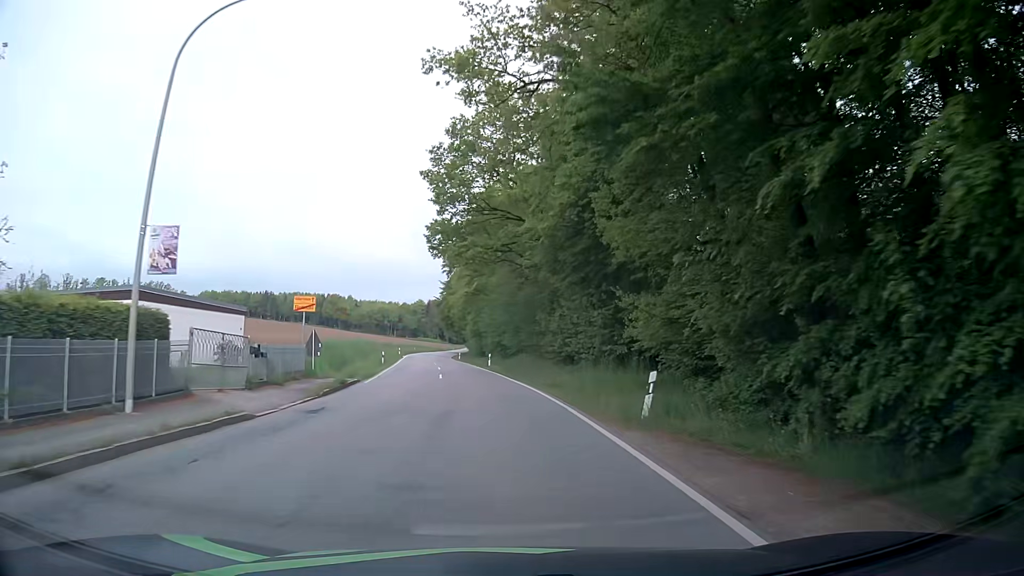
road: secondary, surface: asphalt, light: Day
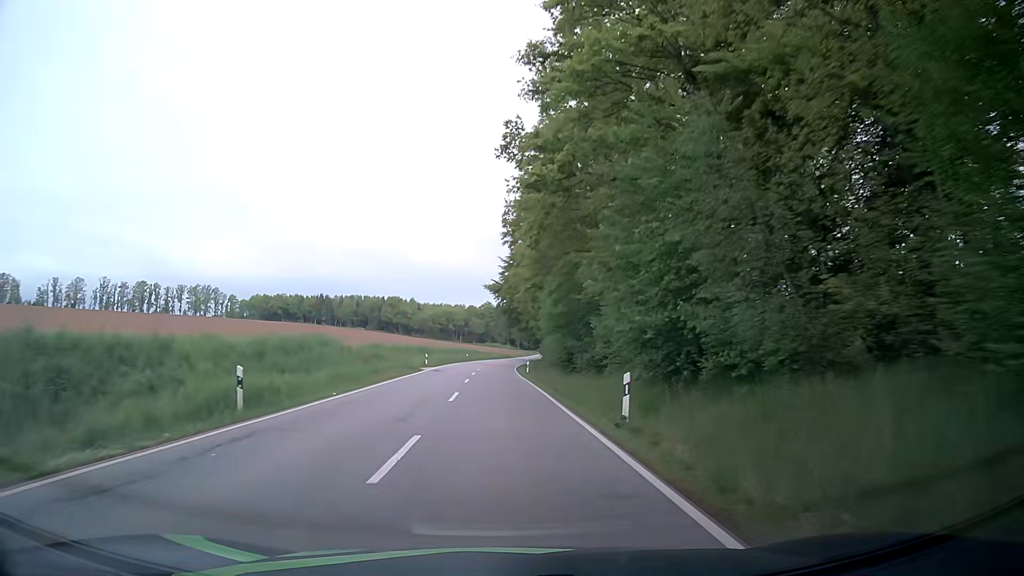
(-1.5, +37.5) m; -5°
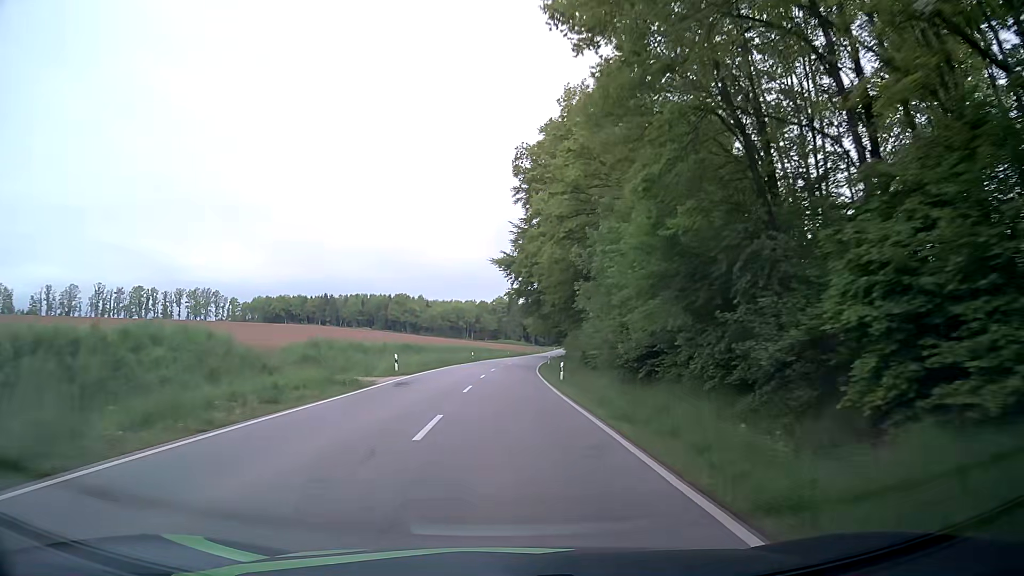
(-0.3, +21.2) m; -1°
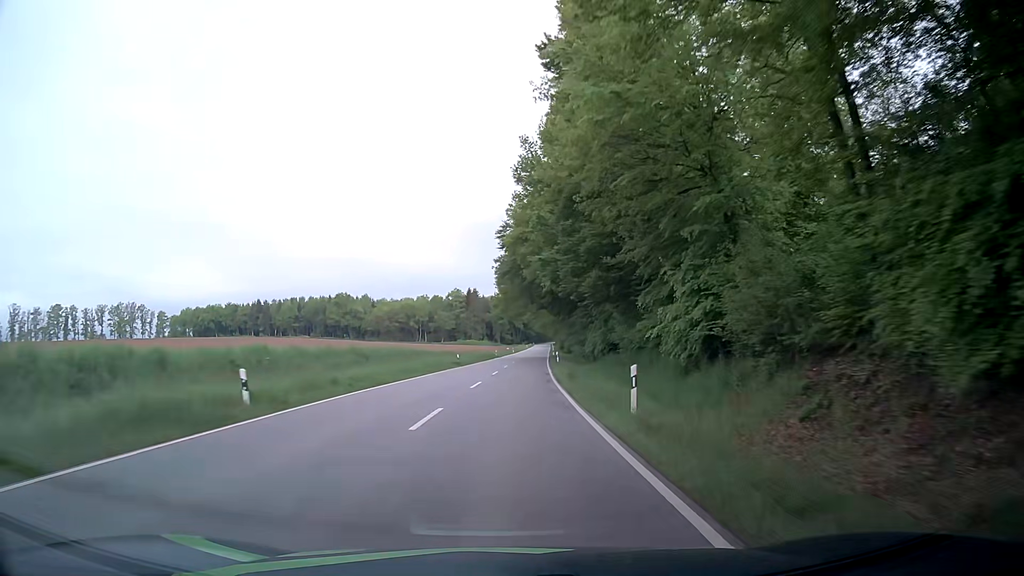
(+1.3, +59.5) m; +3°
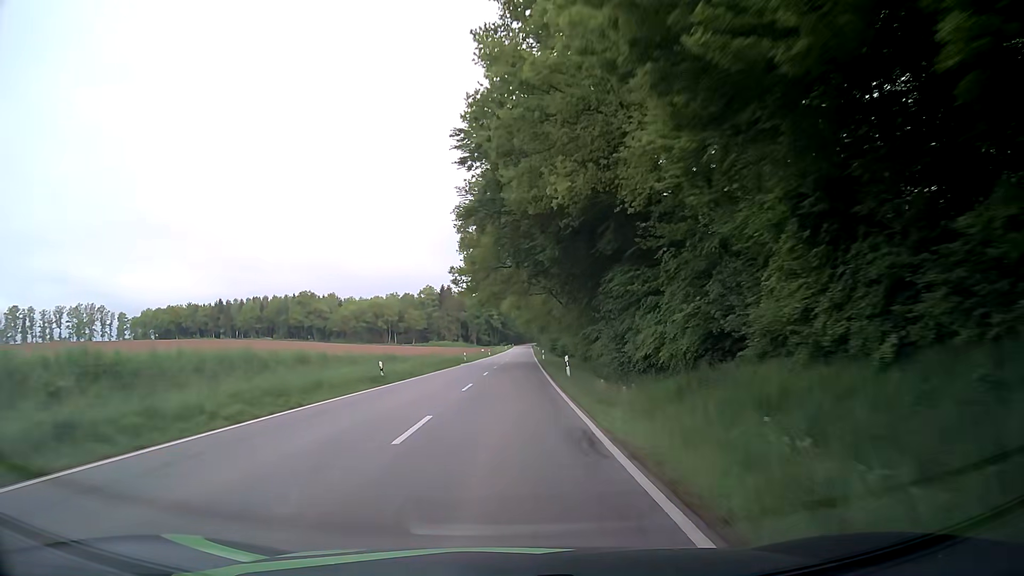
(+0.4, +25.6) m; +2°
